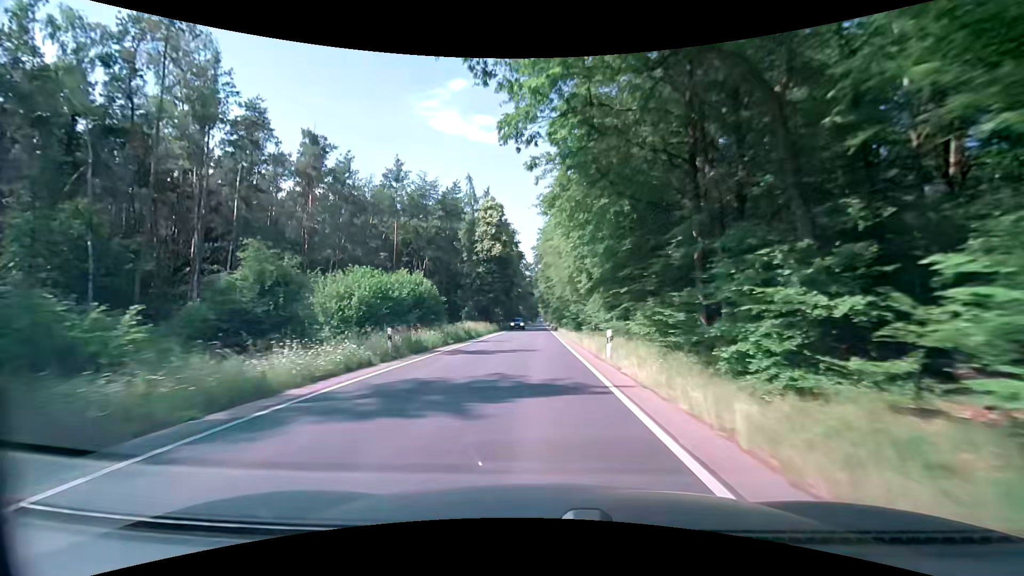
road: secondary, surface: asphalt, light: Day
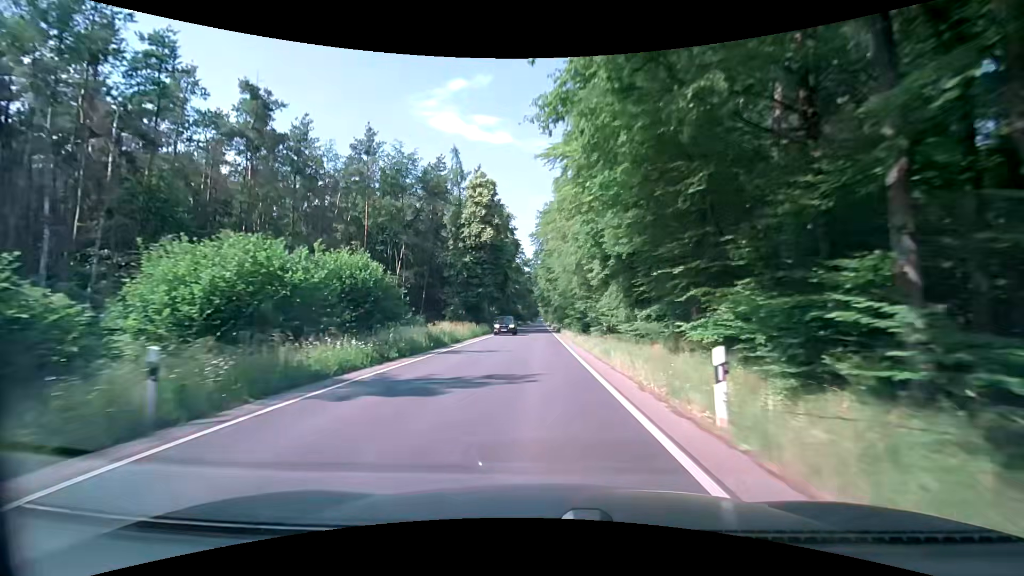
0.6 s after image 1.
(0.0, +10.8) m; +1°
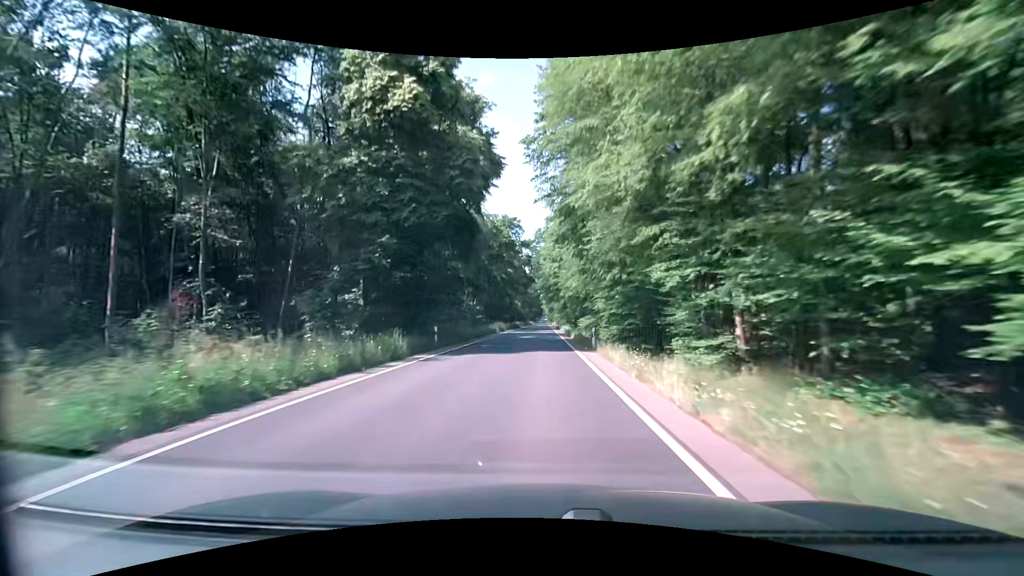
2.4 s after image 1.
(-0.3, +32.3) m; -1°
